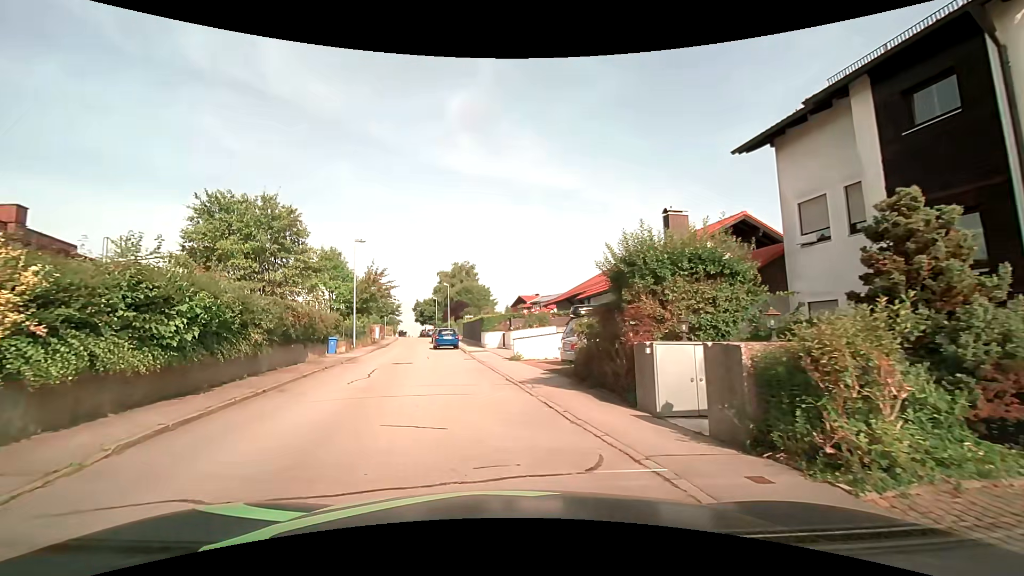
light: Day
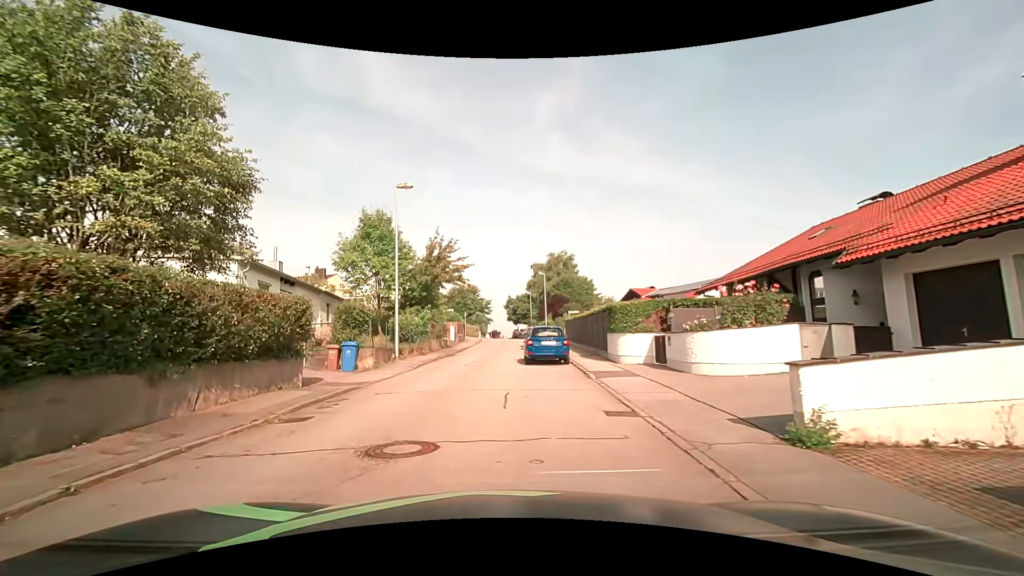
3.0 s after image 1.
(-1.7, +15.5) m; -11°
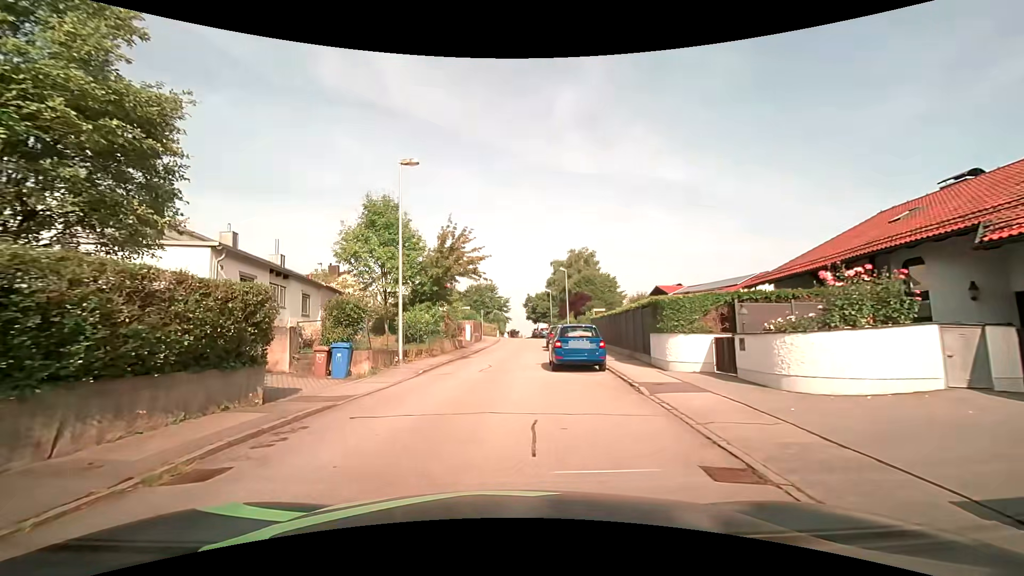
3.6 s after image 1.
(-0.1, +3.3) m; -3°
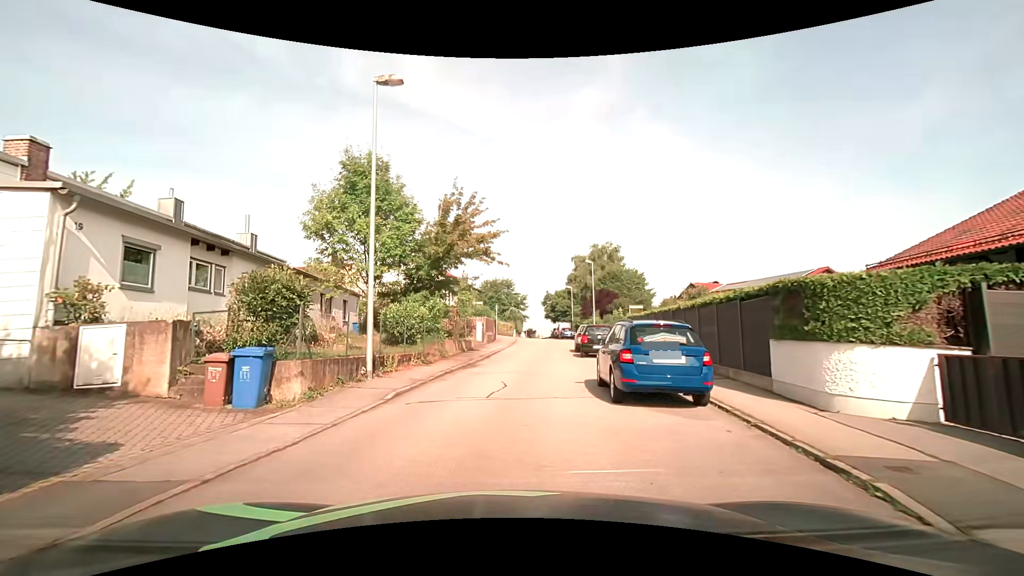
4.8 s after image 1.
(-0.1, +6.5) m; -1°
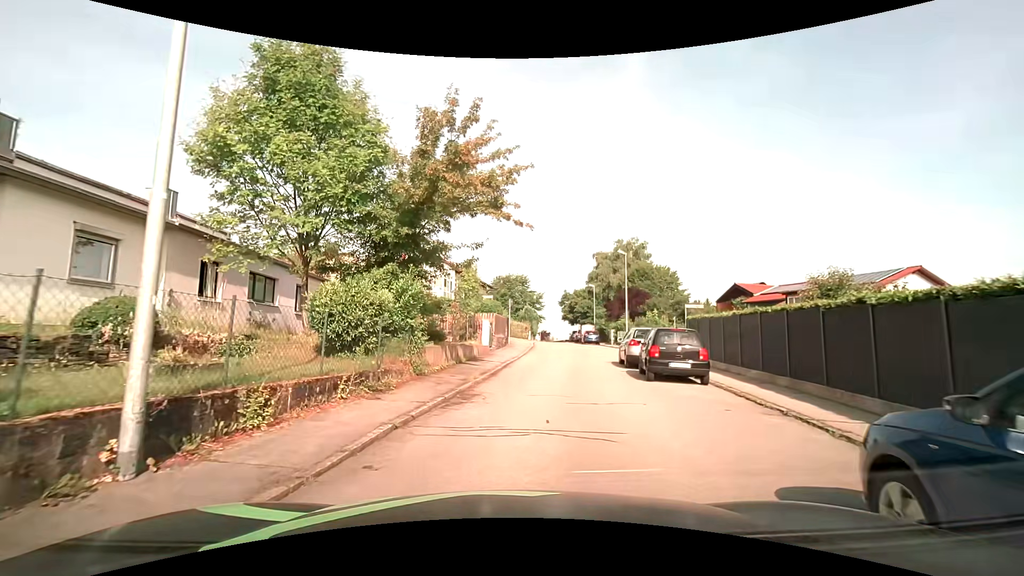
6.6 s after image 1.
(-0.2, +8.3) m; -2°
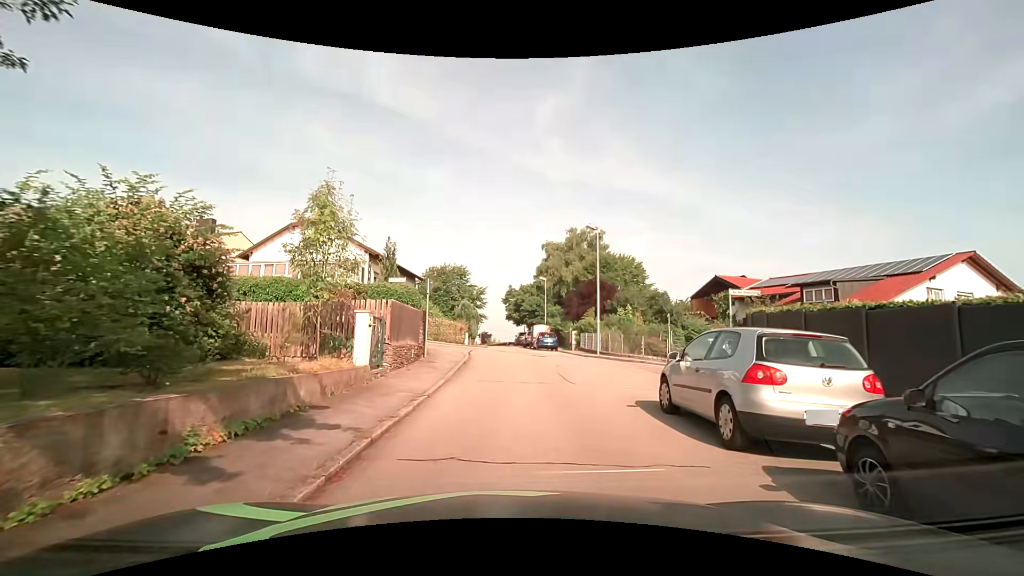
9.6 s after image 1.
(+0.6, +12.1) m; +8°
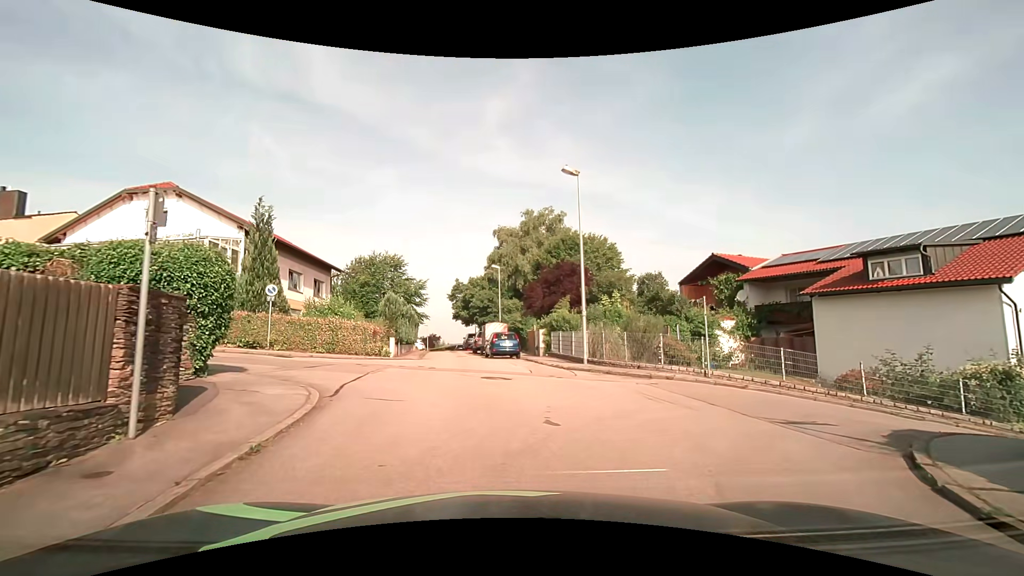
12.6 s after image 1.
(+0.3, +11.2) m; +4°
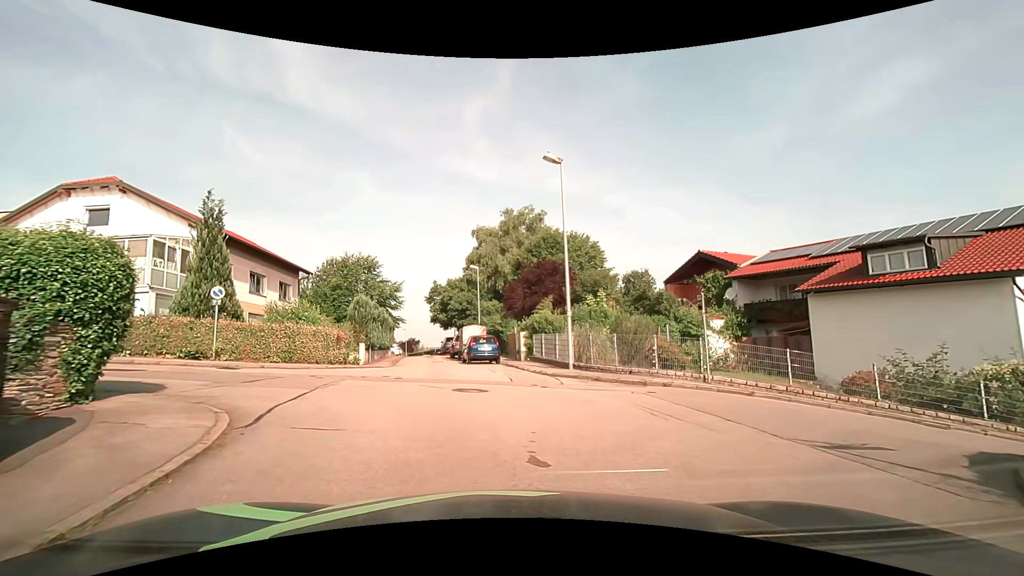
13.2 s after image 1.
(0.0, +1.8) m; +3°
(0, +10) (-8, +16) (-18, +17) (-28, +17) (-38, +18) (-48, +18) (-58, +18) (-68, +18) (-76, +14) (-76, +5) m
